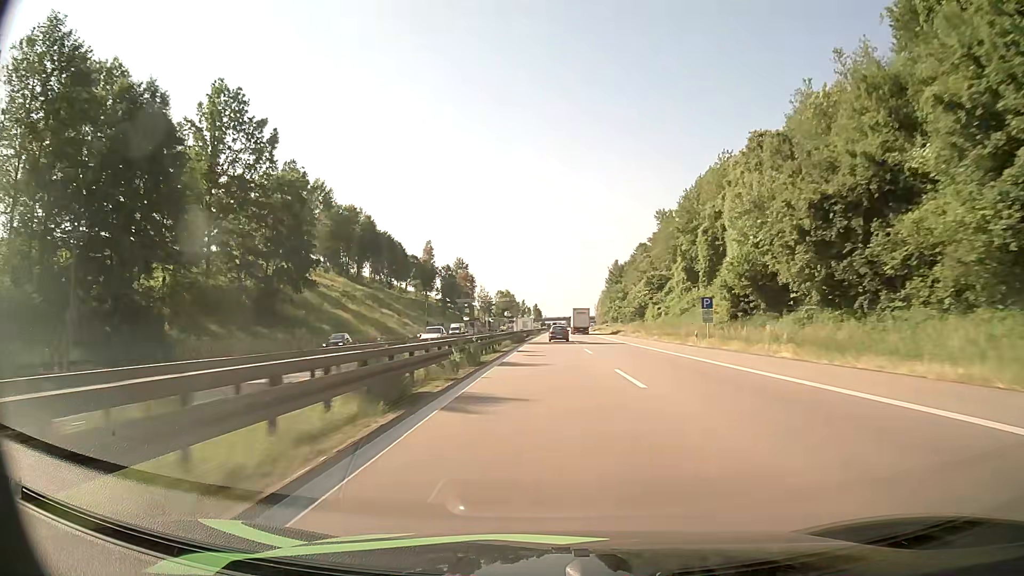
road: motorway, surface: asphalt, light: Day
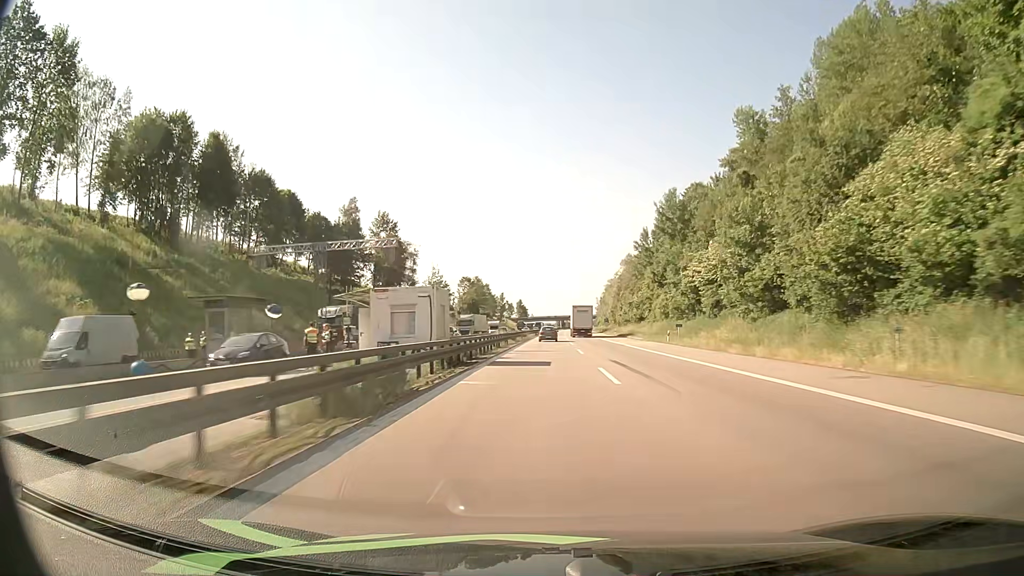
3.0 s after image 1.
(+0.9, +89.3) m; +1°
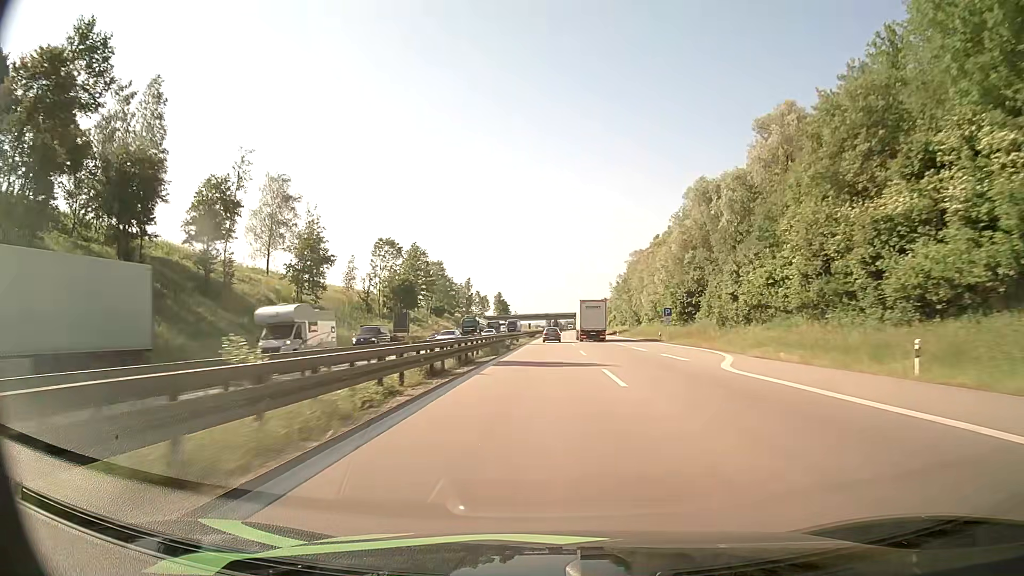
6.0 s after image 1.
(+0.6, +90.8) m; +1°
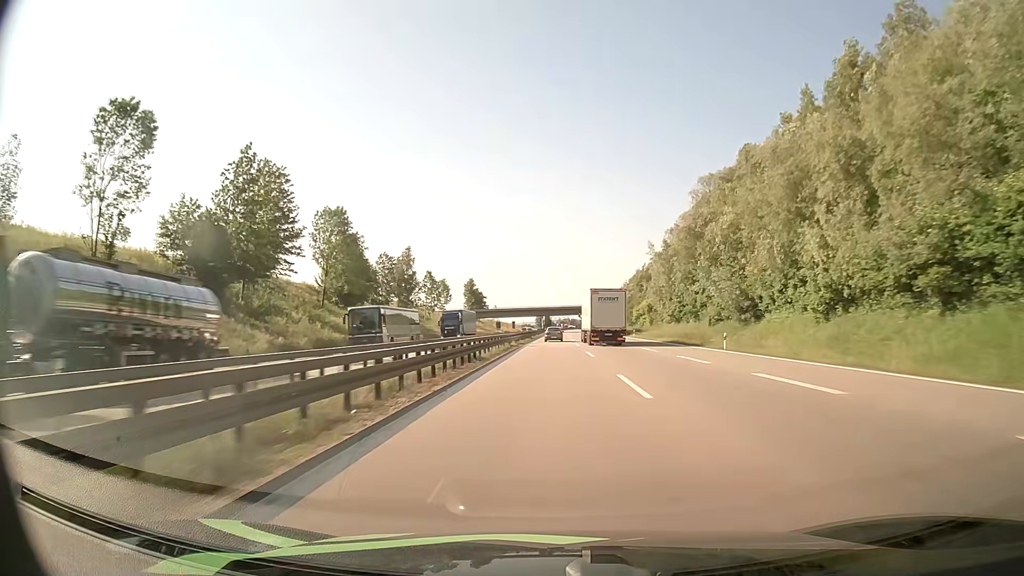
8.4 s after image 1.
(+0.5, +74.2) m; +1°
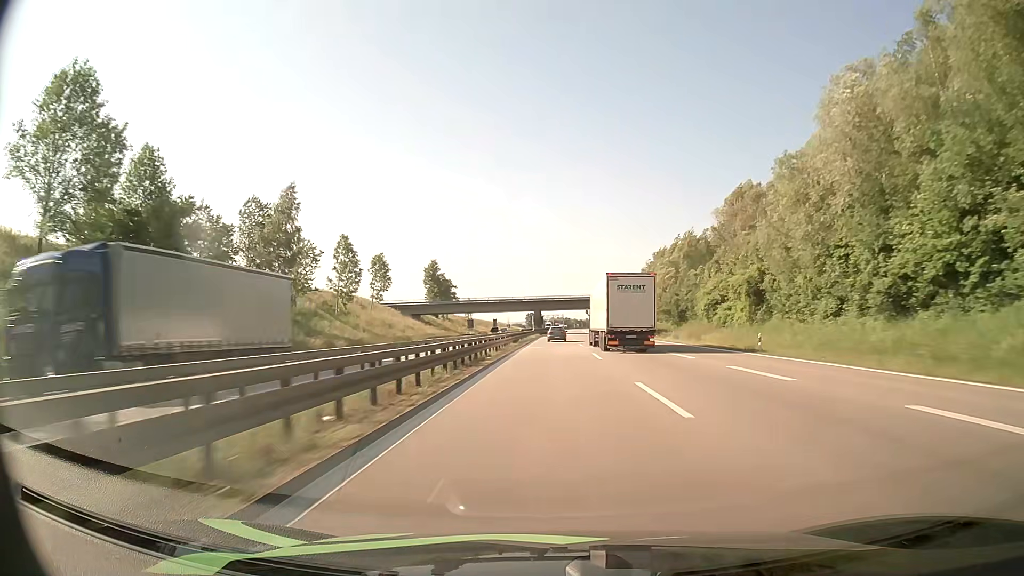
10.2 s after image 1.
(+0.3, +57.3) m; +1°
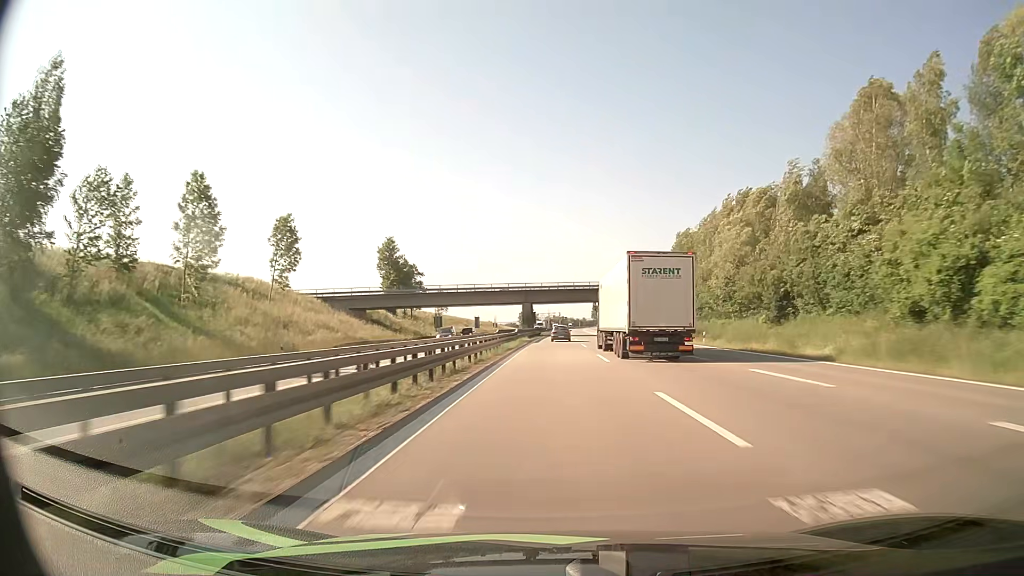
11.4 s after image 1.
(+0.2, +38.9) m; 0°
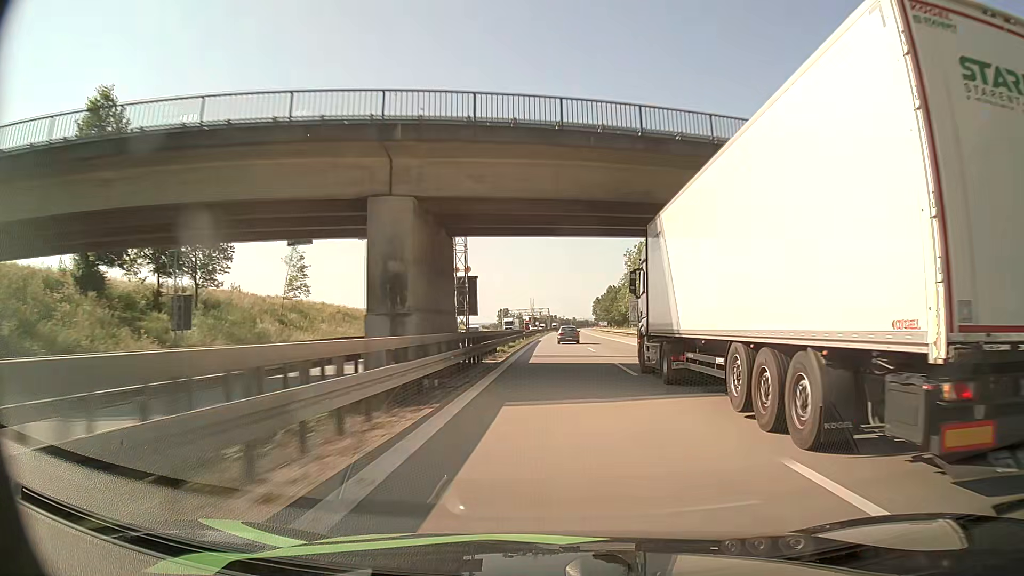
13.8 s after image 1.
(+0.8, +79.5) m; +1°
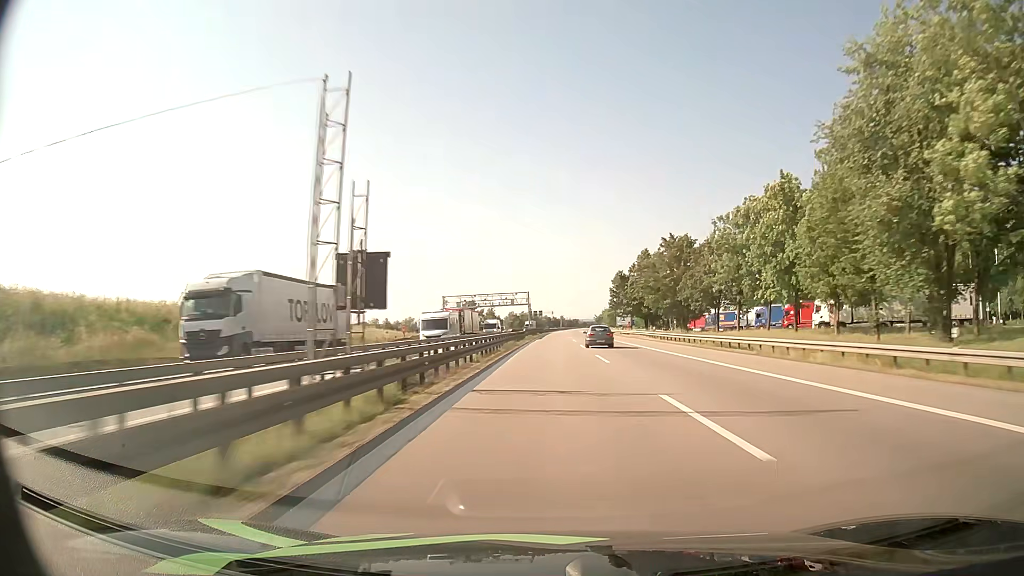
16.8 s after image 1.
(+1.1, +102.1) m; +1°
(0, +10) (0, +20) (0, +30) (0, +40) (0, +50) (0, +60) (+1, +70) (+1, +80) (+1, +90) (+1, +100) m
